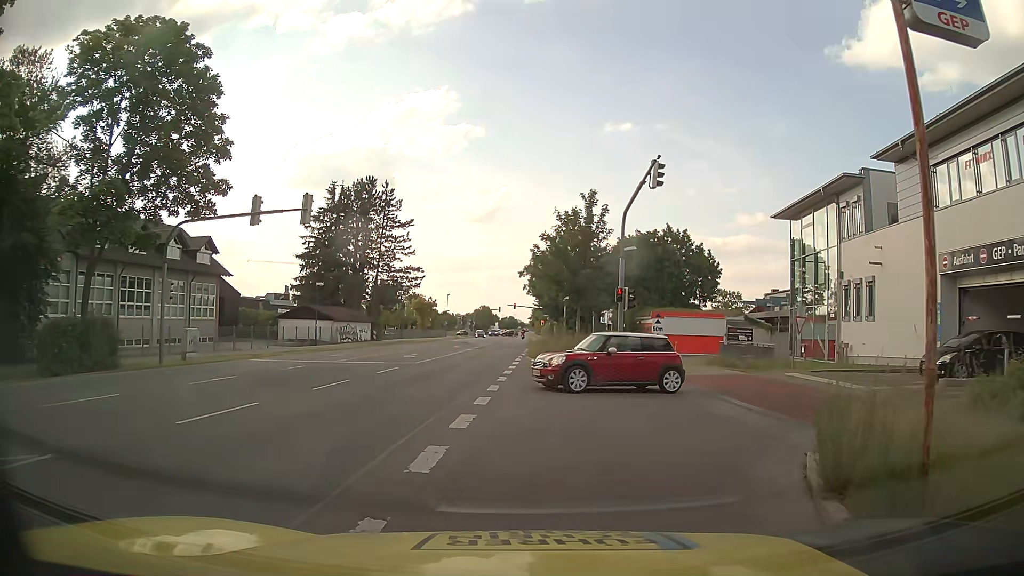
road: secondary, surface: asphalt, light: Day
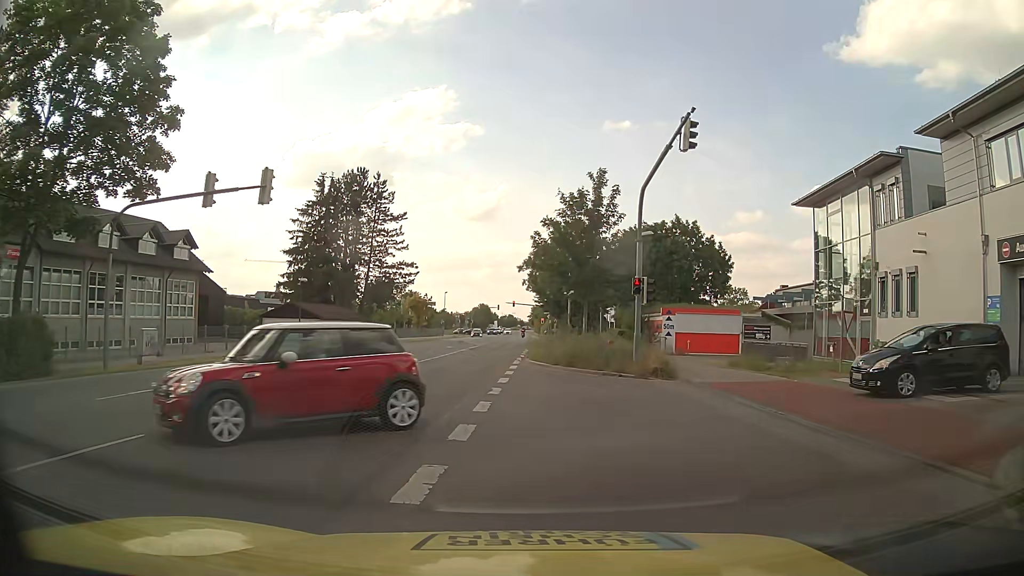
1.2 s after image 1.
(-0.1, +4.2) m; 0°
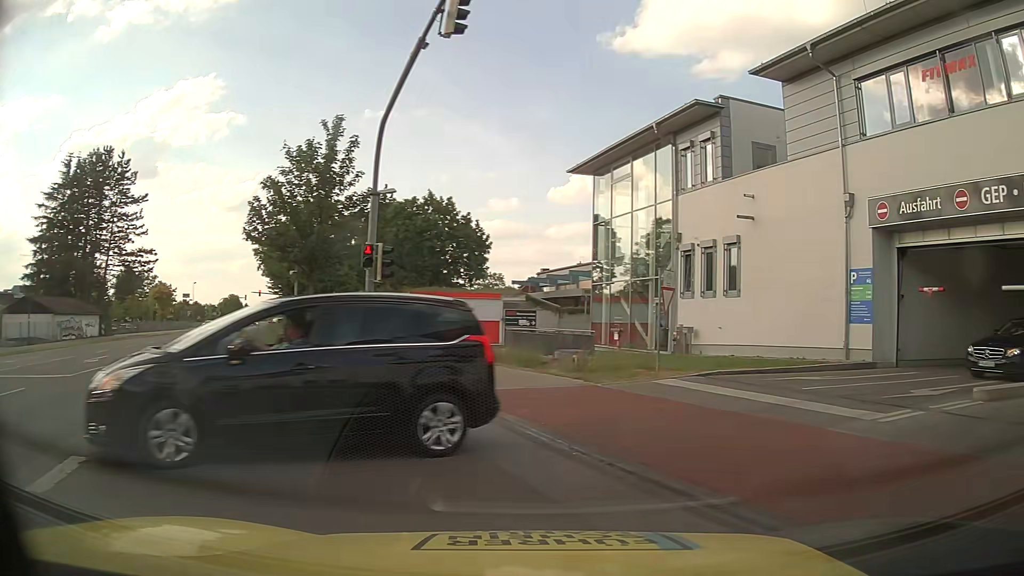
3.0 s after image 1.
(+0.7, +6.0) m; +20°
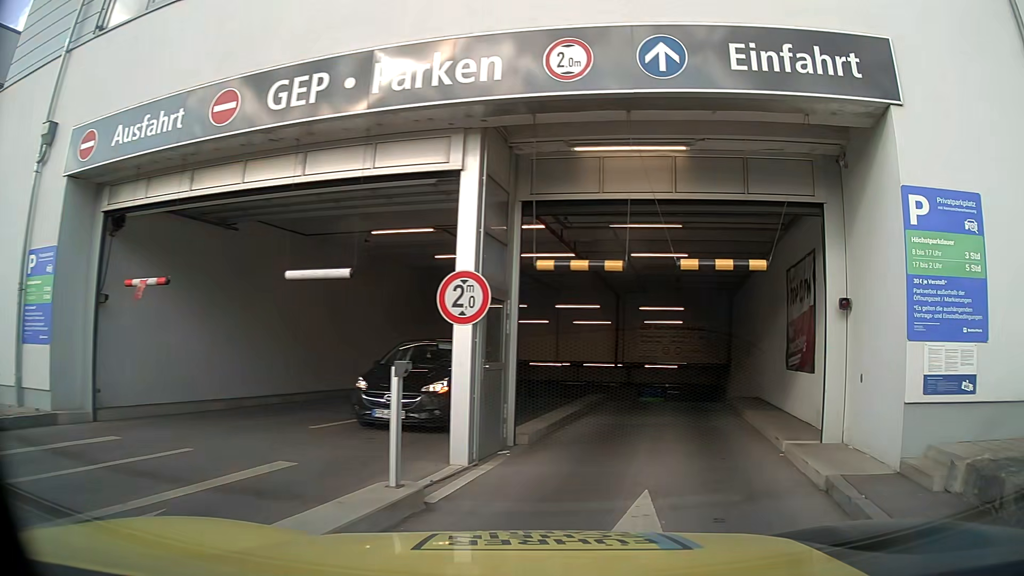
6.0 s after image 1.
(+4.1, +7.3) m; +63°
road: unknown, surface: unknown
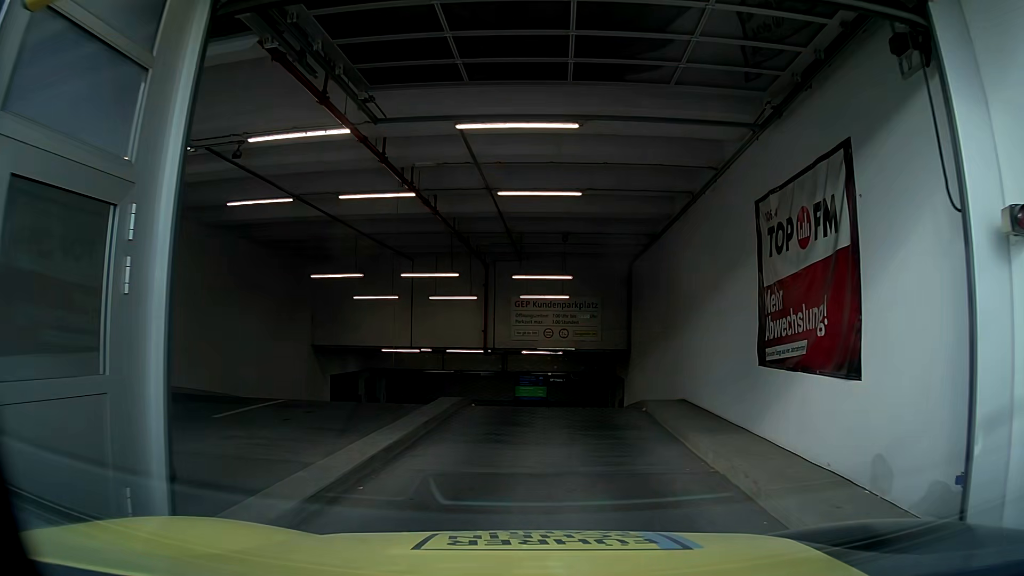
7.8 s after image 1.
(+0.6, +5.8) m; +9°
